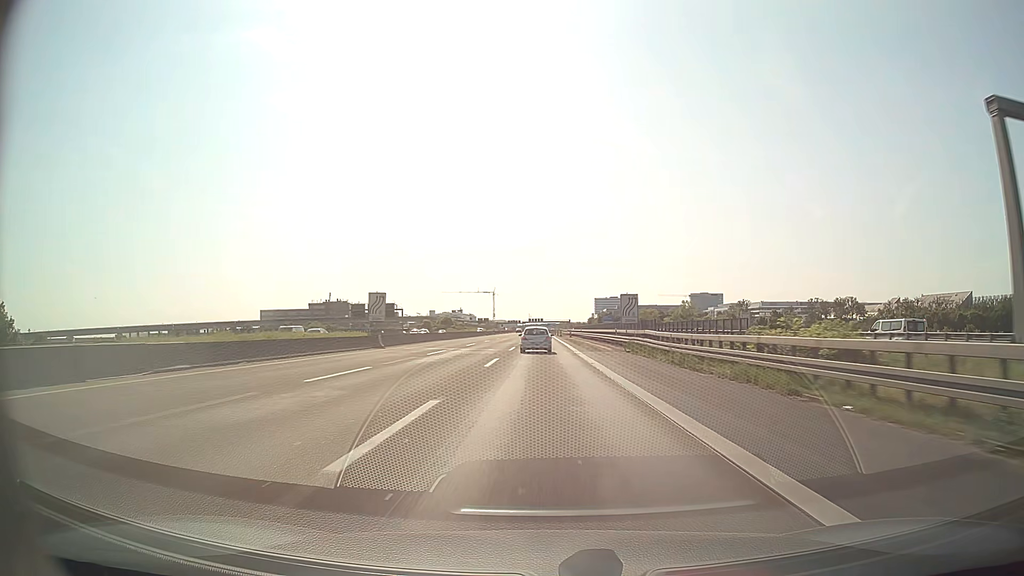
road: motorway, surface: asphalt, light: Day
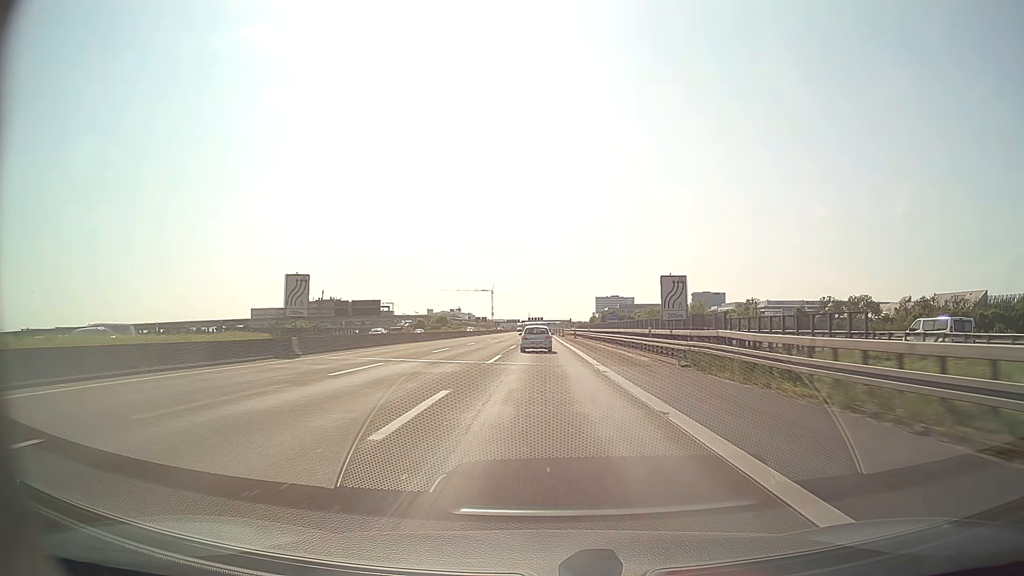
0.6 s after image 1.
(0.0, +15.9) m; 0°
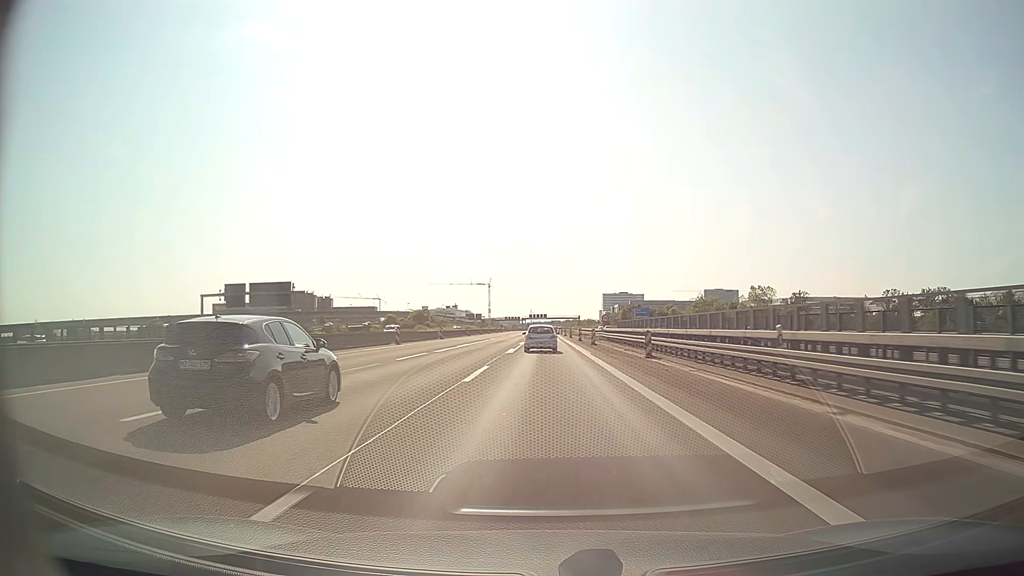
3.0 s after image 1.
(-0.2, +62.7) m; 0°
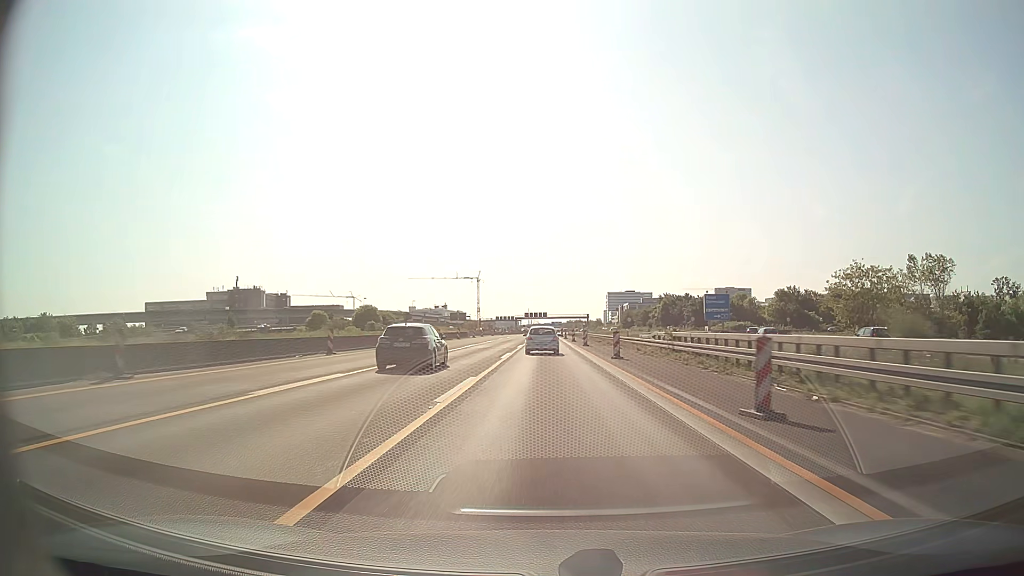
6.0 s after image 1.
(+0.2, +76.1) m; 0°
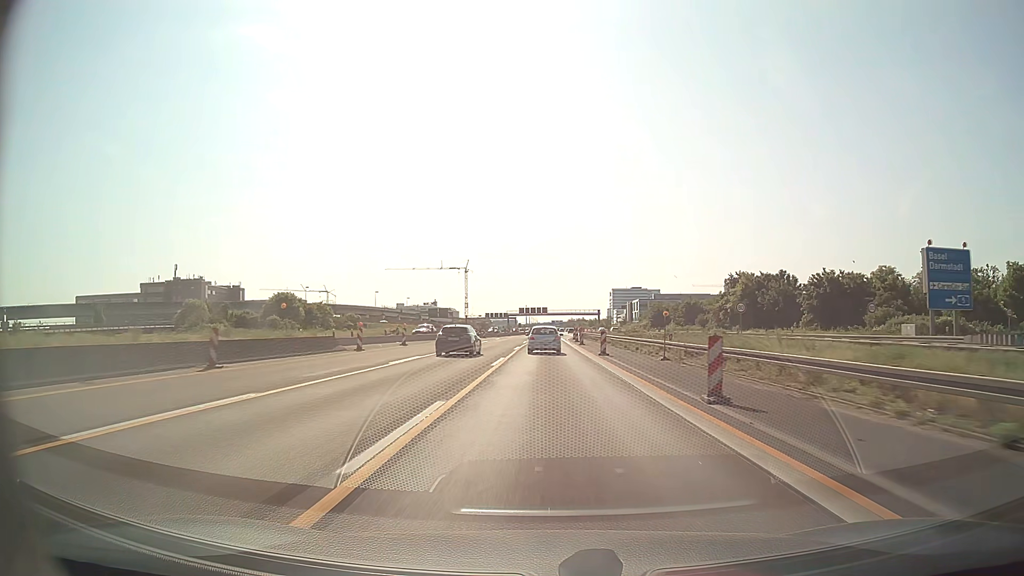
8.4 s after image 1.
(-0.2, +59.5) m; 0°
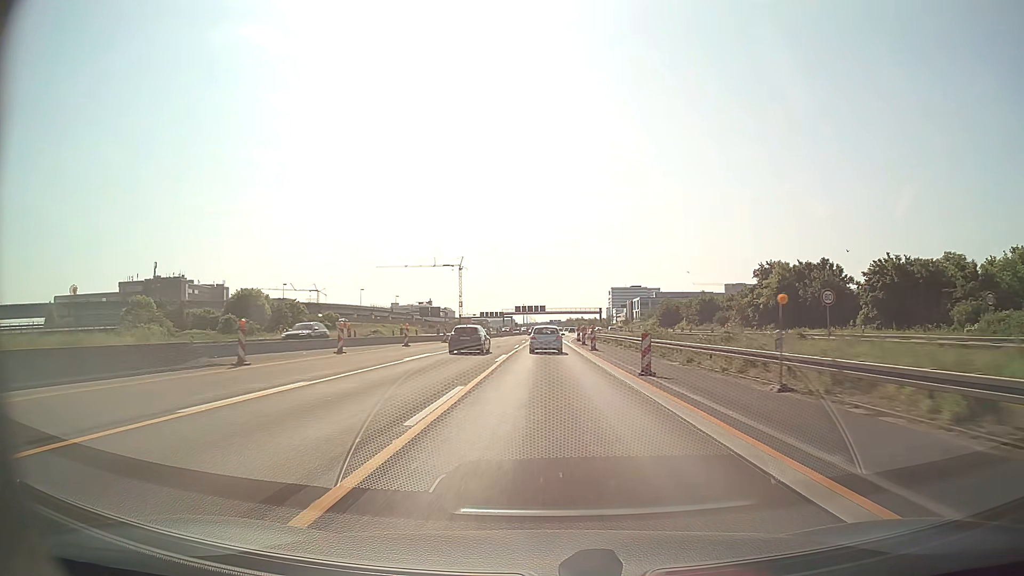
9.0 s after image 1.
(0.0, +14.7) m; 0°
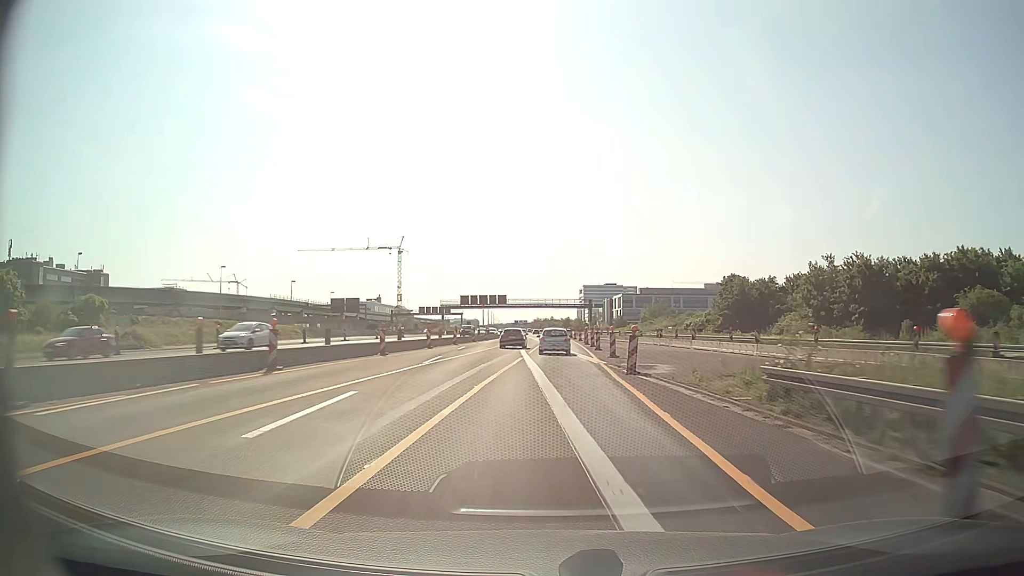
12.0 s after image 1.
(+1.1, +73.1) m; +3°
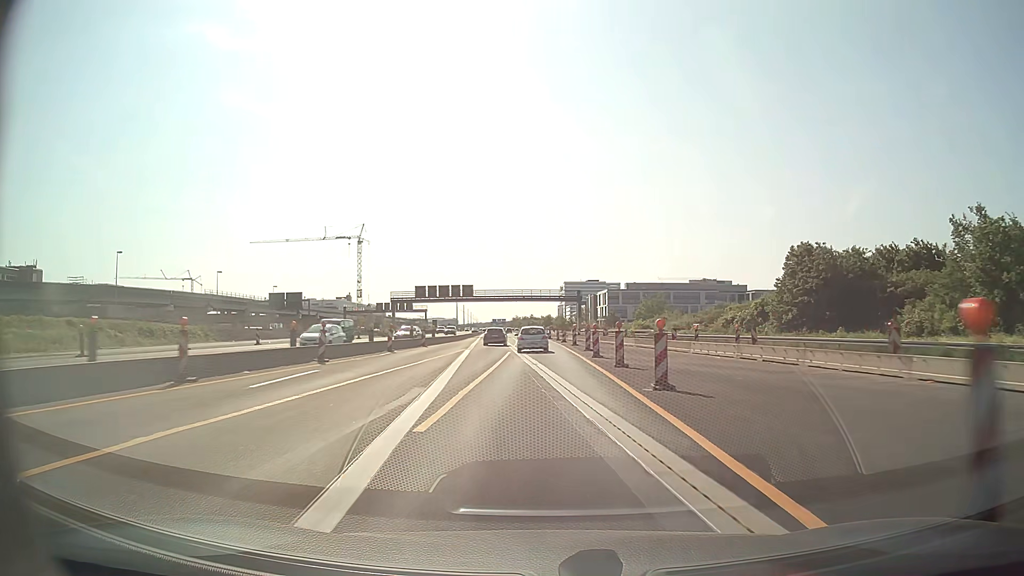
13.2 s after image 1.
(+0.6, +29.2) m; +2°
(0, +10) (0, +20) (0, +30) (0, +40) (0, +50) (-1, +60) (-1, +70) (-1, +80) (-2, +90) (-2, +100) m
